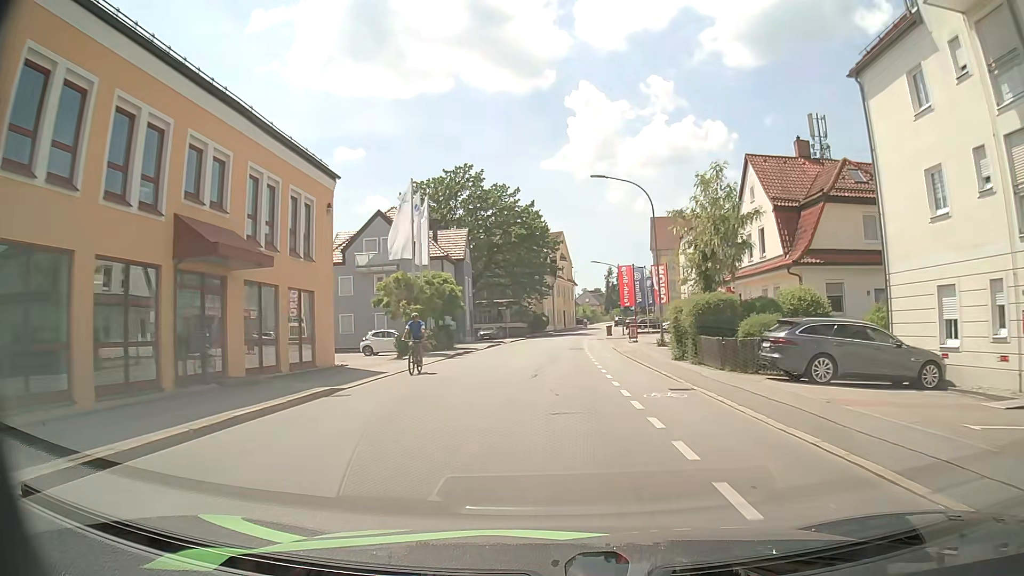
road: tertiary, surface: asphalt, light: Day
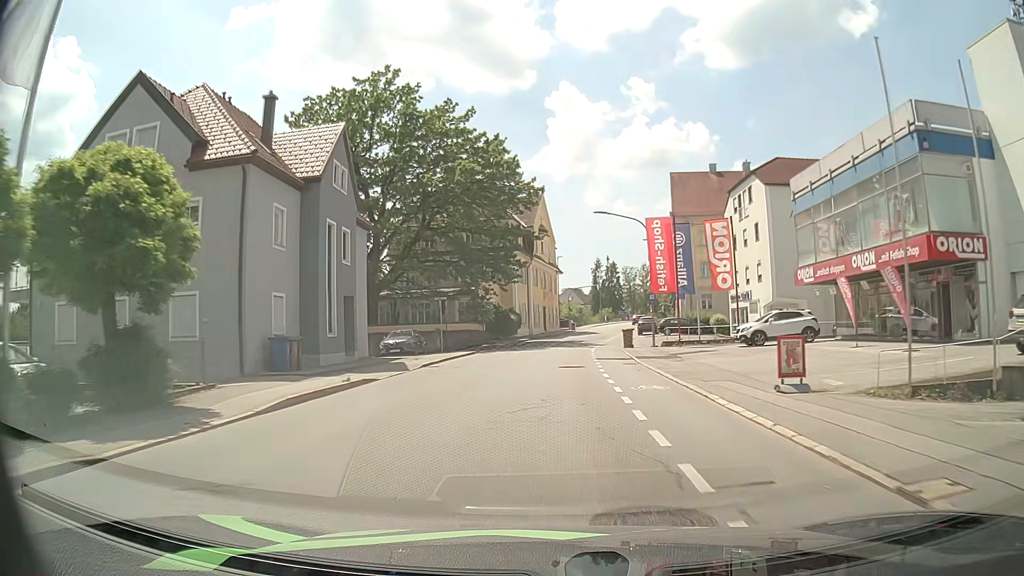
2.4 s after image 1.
(+0.6, +31.5) m; +2°
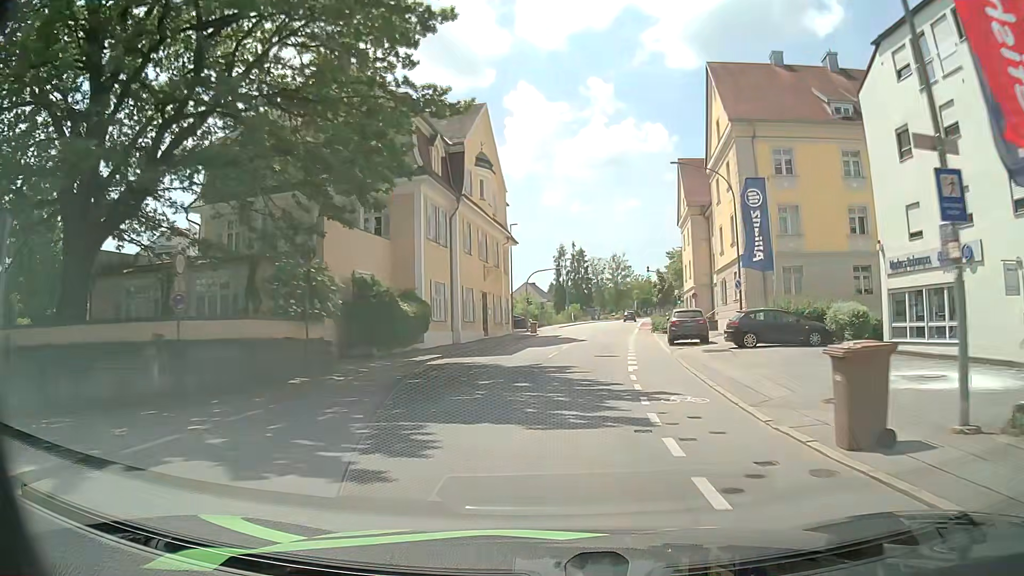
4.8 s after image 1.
(+0.8, +31.0) m; +2°
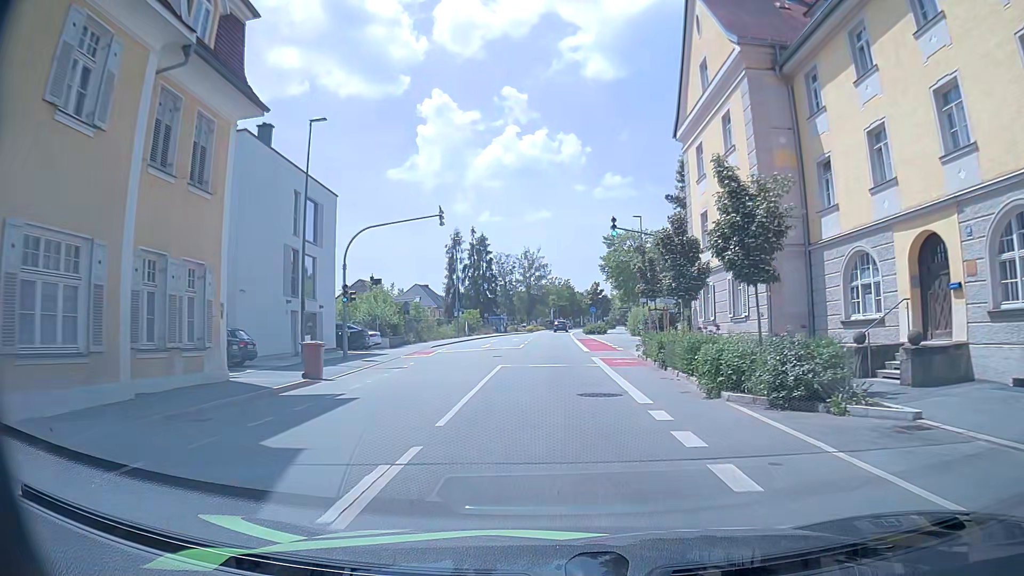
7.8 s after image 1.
(+3.6, +36.4) m; +10°
(0, +10) (0, +20) (0, +30) (0, +40) (0, +50) (0, +60) (0, +70) (0, +80) (+1, +90) (+1, +100) m
